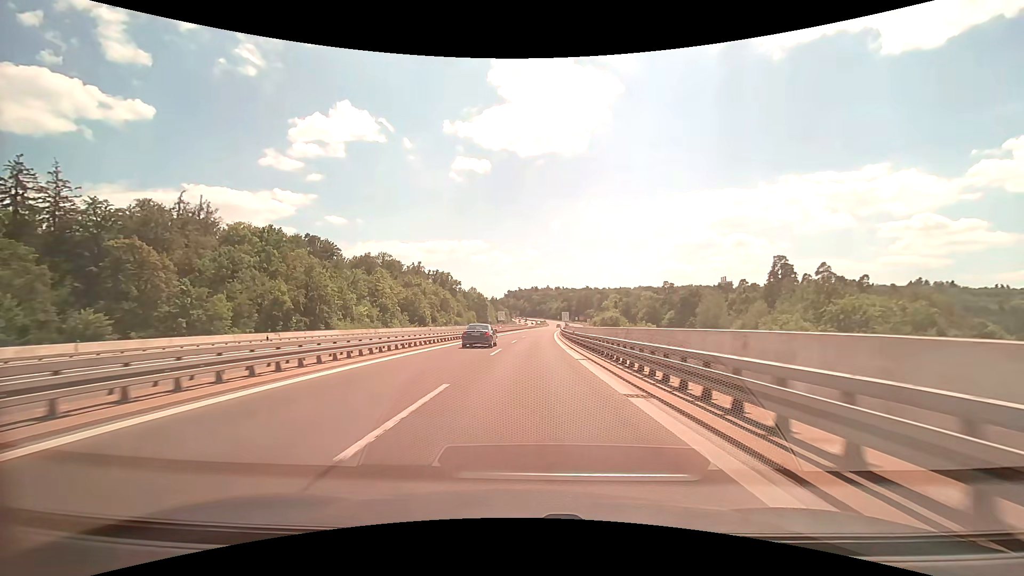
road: trunk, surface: asphalt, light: Day
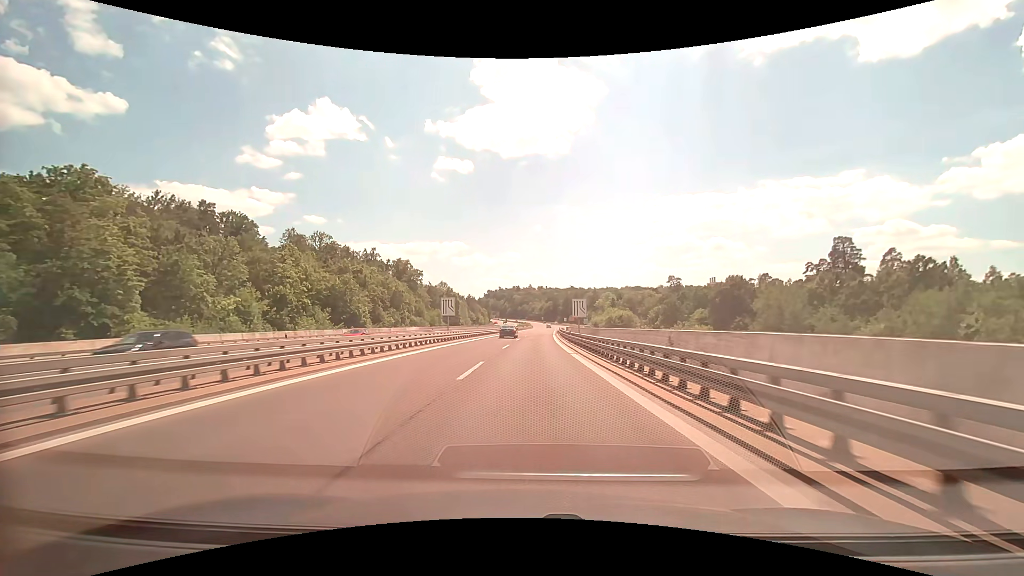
(+0.8, +46.6) m; +2°
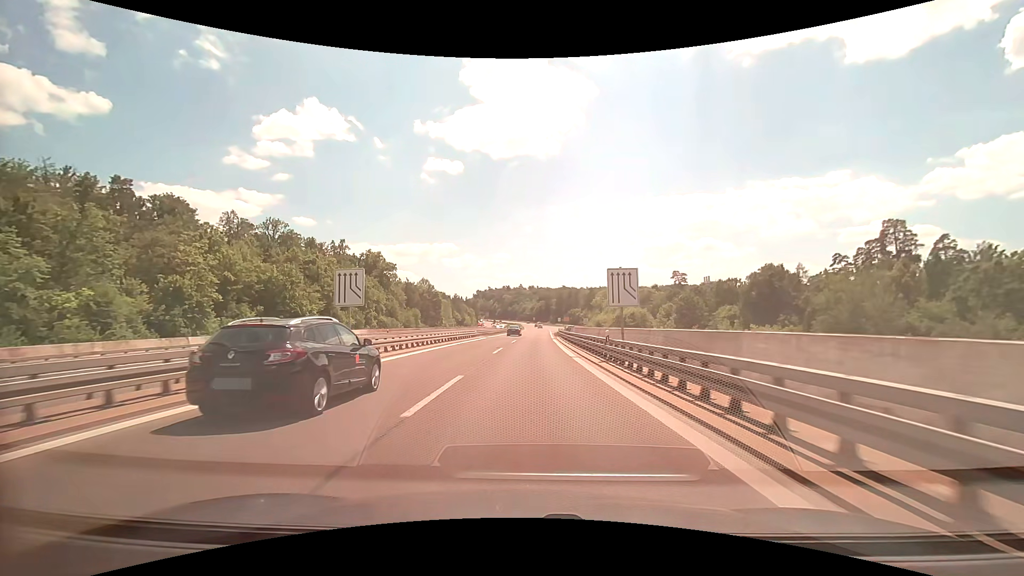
(+0.2, +23.1) m; +1°
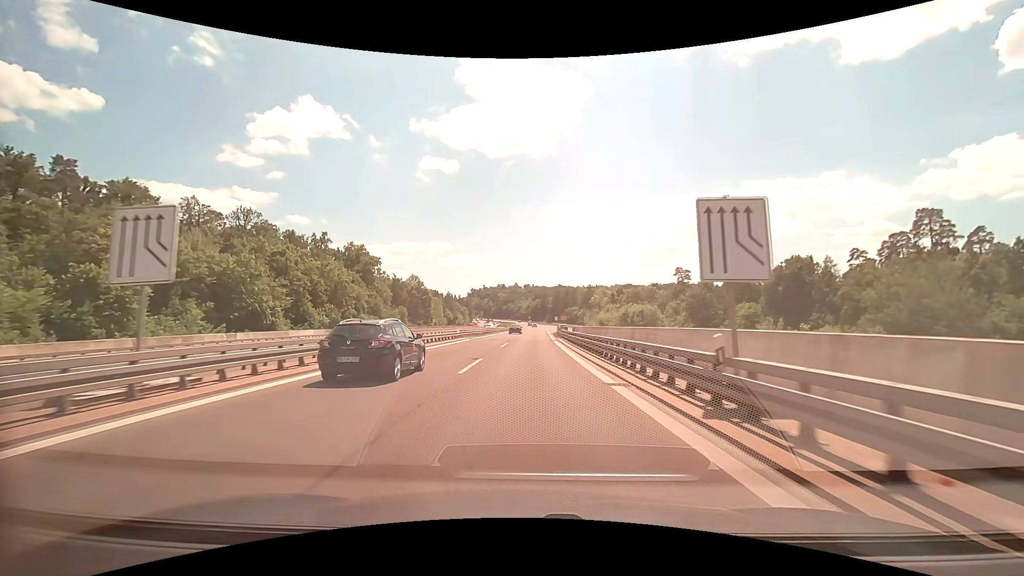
(0.0, +11.5) m; +1°
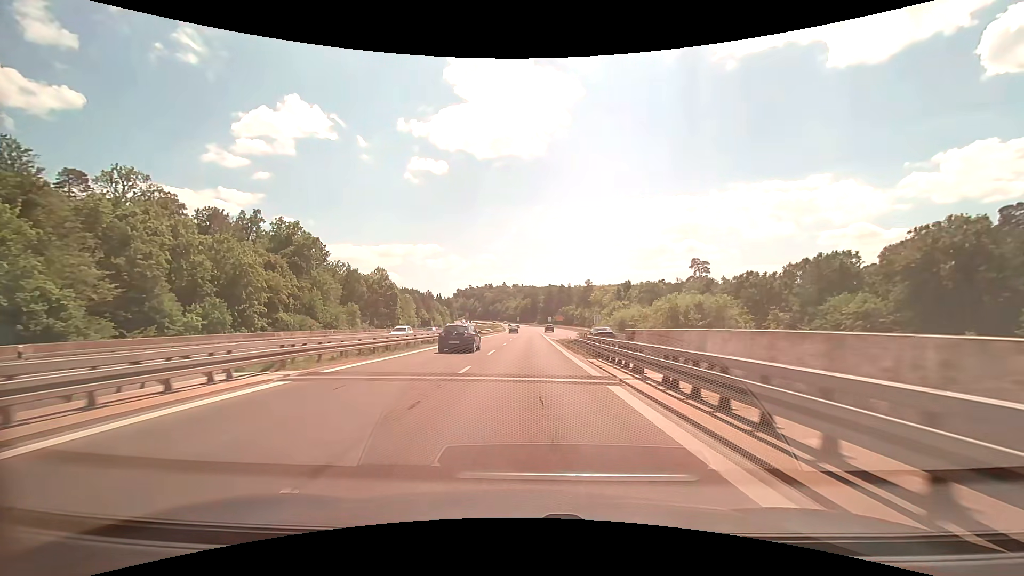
(+0.4, +34.1) m; +1°
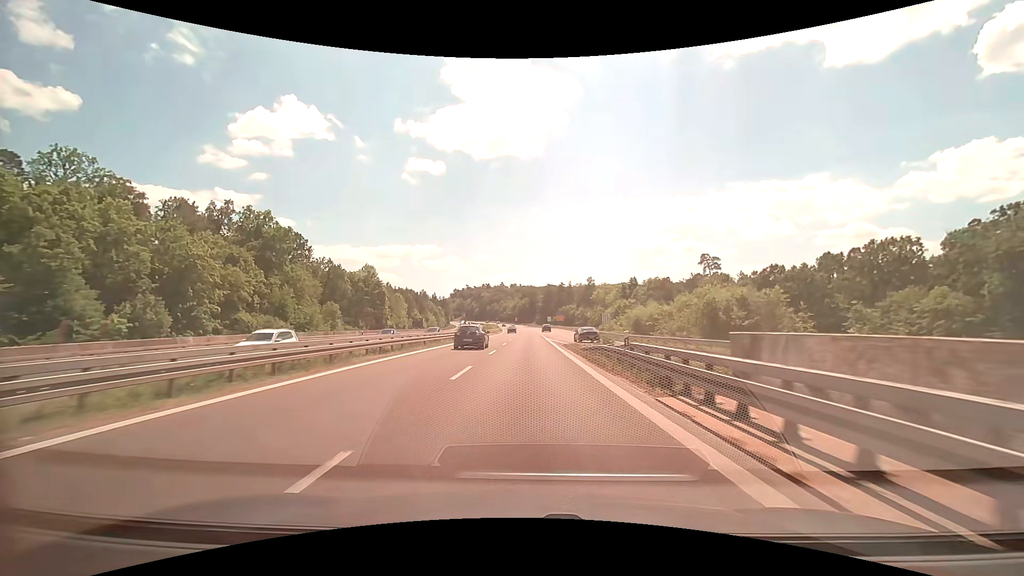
(0.0, +11.1) m; 0°
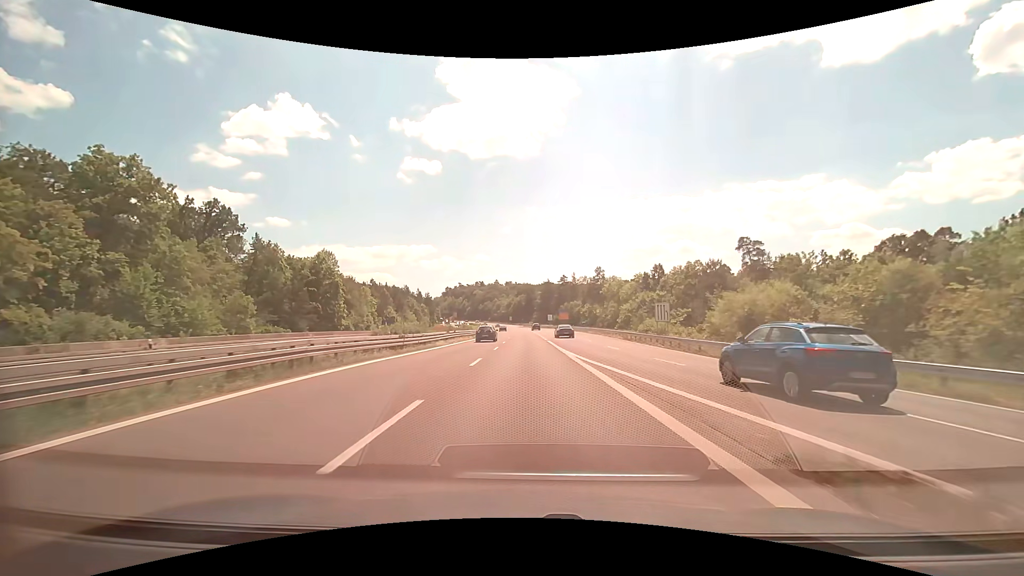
(+0.1, +32.0) m; +1°
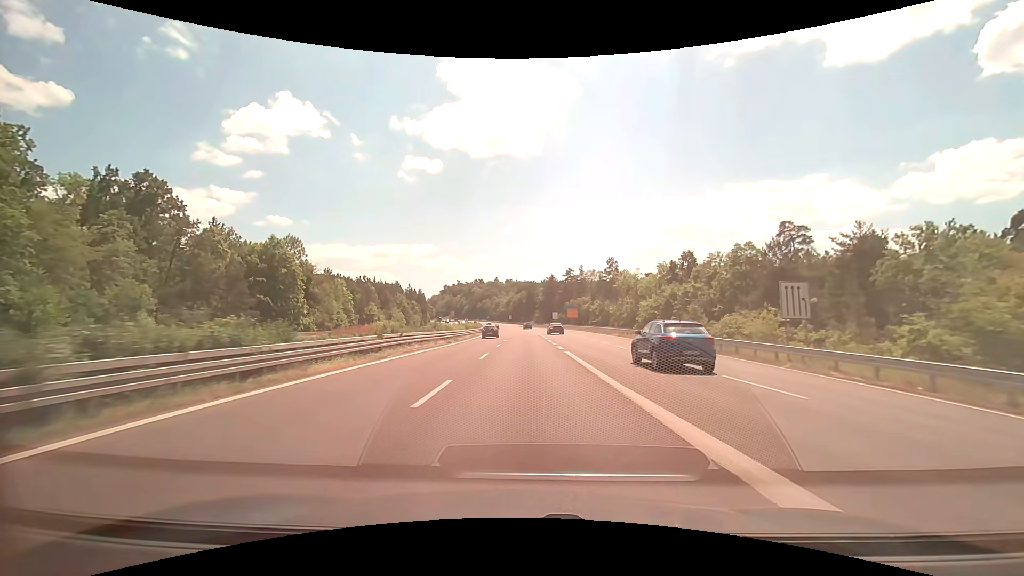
(0.0, +20.5) m; 0°
(0, +10) (0, +20) (0, +30) (0, +40) (0, +50) (0, +60) (0, +70) (-1, +80) (-1, +90) (-2, +100) m
